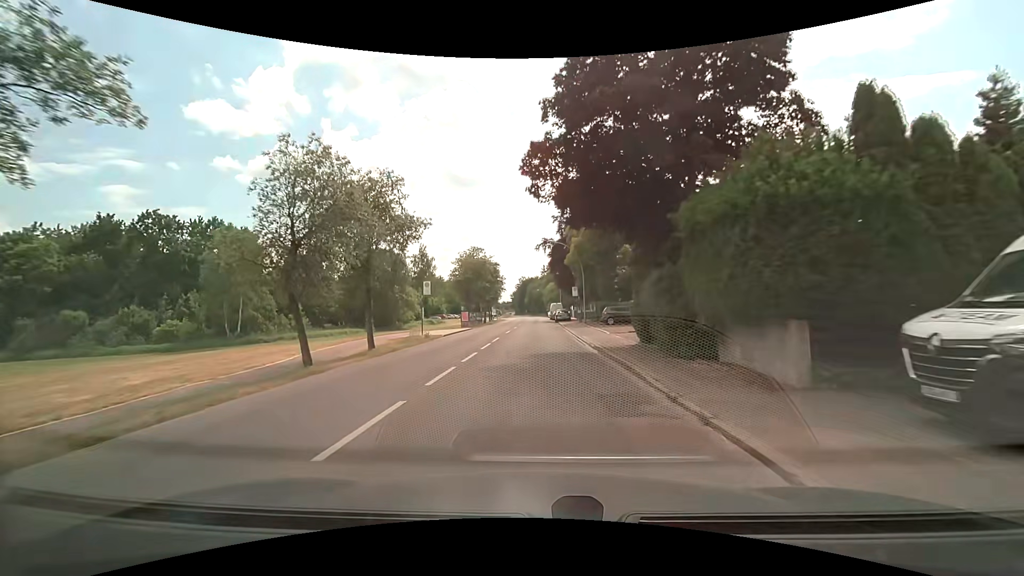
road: tertiary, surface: asphalt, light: Day
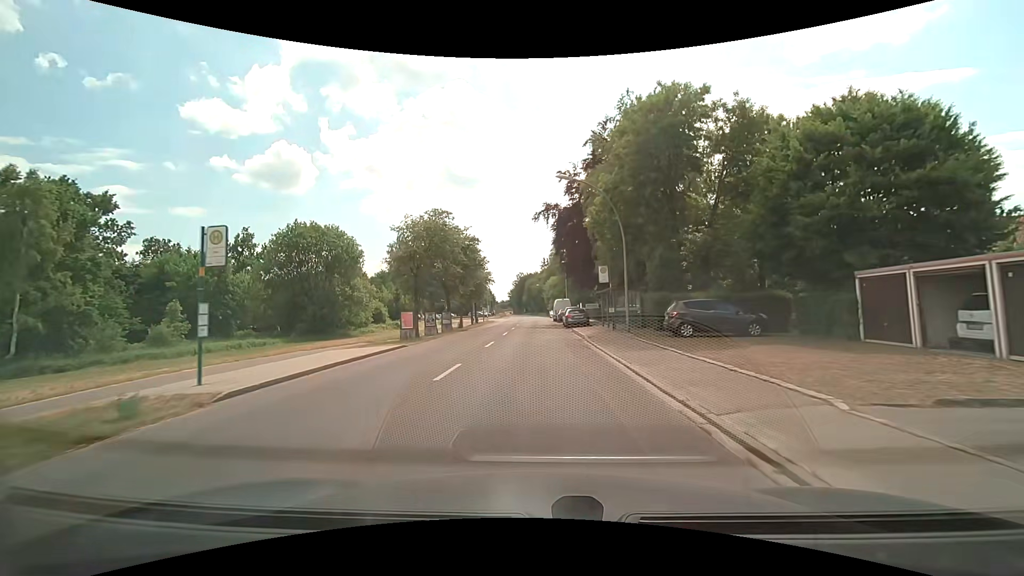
(+0.1, +21.7) m; +1°
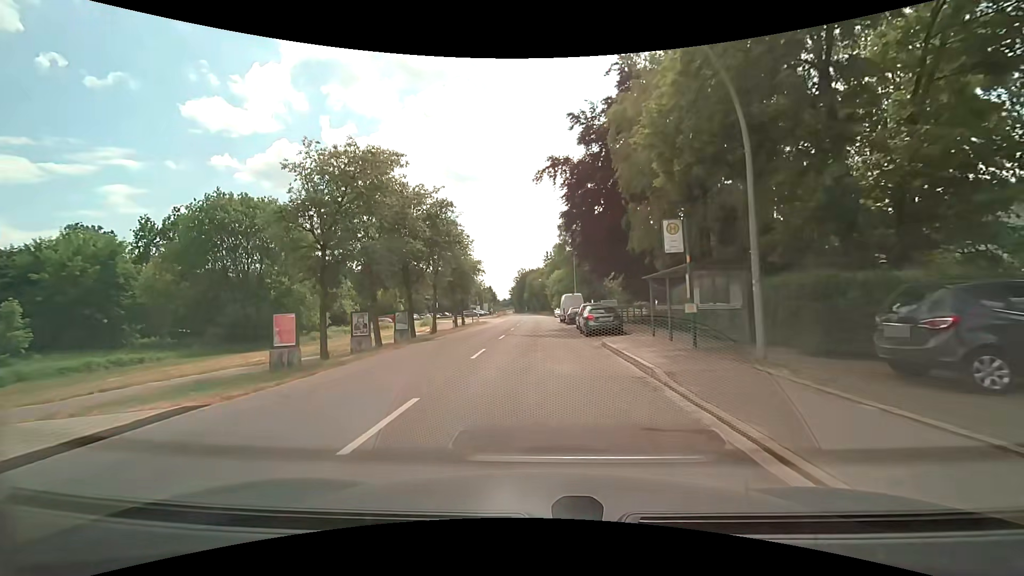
(-0.3, +13.6) m; -2°
(0, +10) (0, +20) (0, +30) (0, +40) (0, +50) (+1, +60) (-1, +70) (-8, +77) (-17, +81) (-26, +85) m
